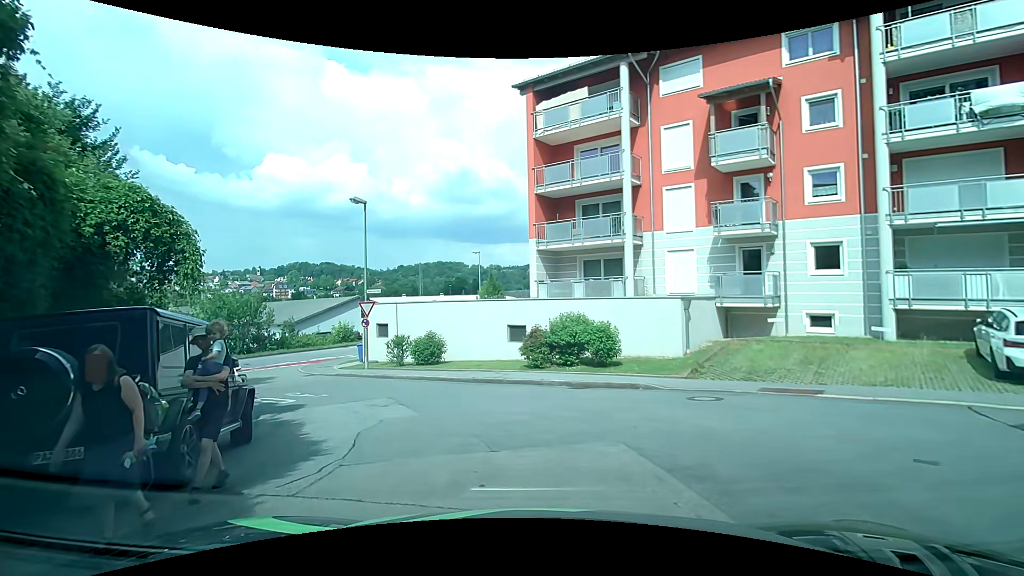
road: residential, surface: asphalt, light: Day
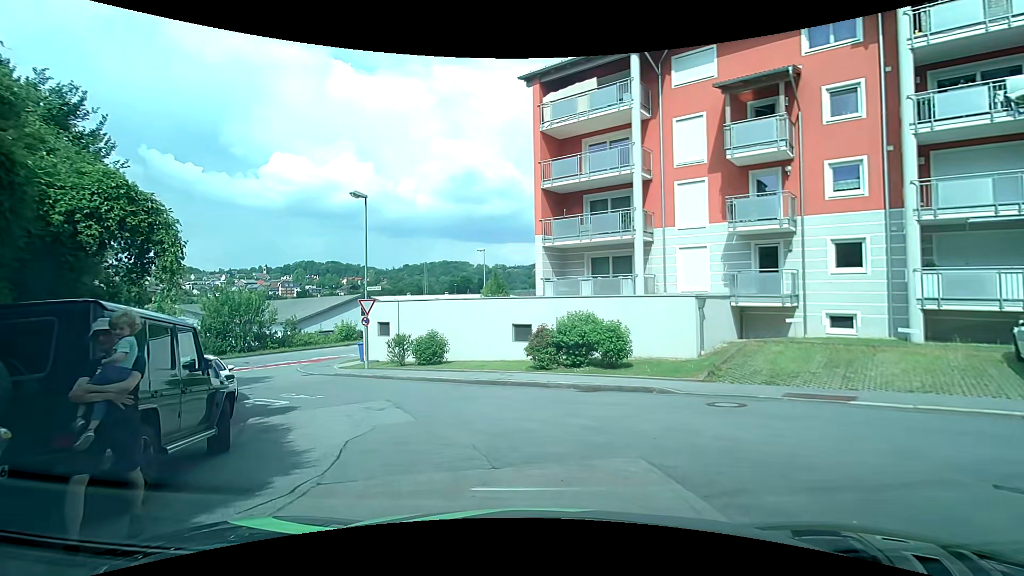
(0.0, +0.8) m; 0°
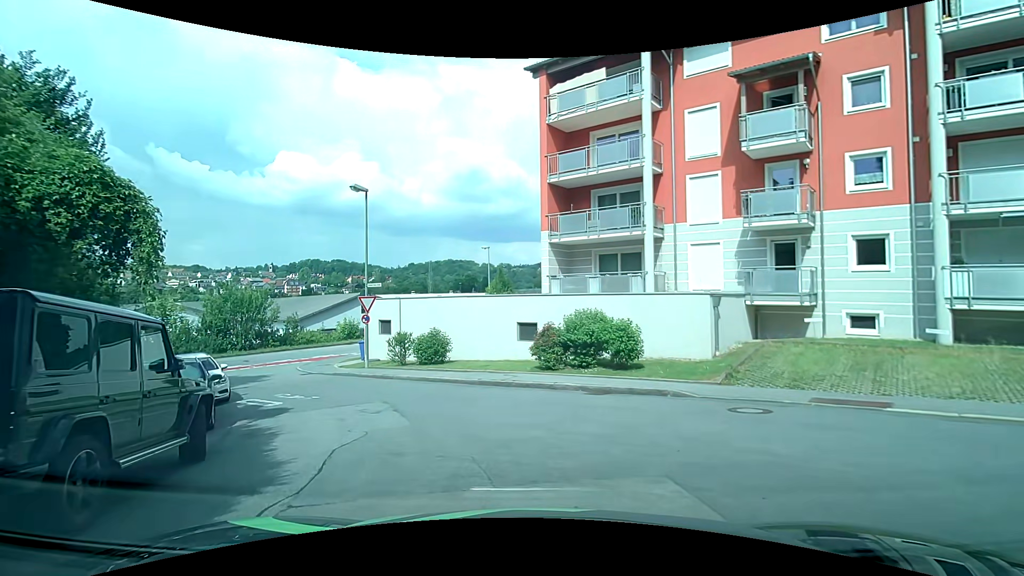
(0.0, +0.7) m; 0°
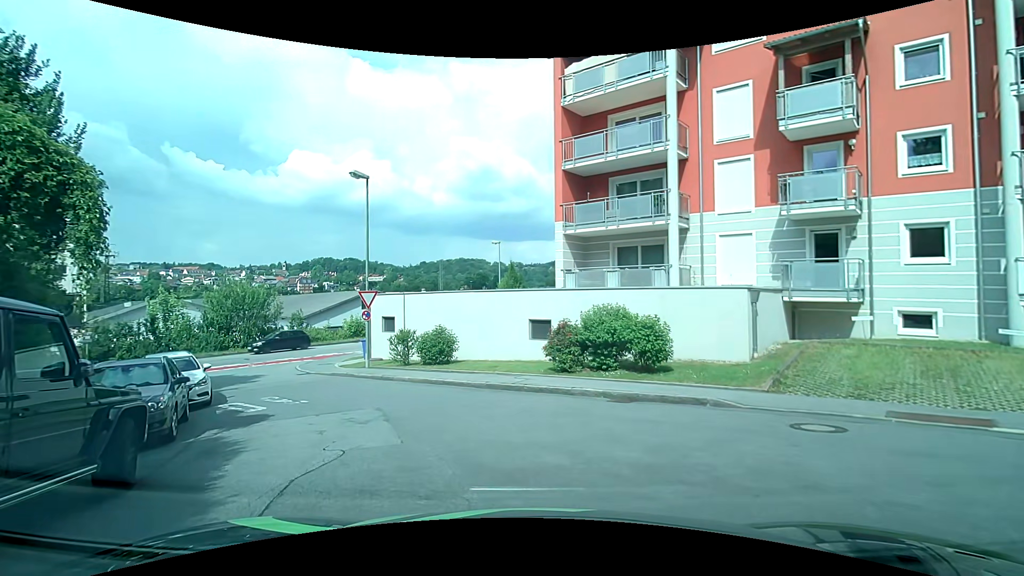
(0.0, +1.6) m; 0°
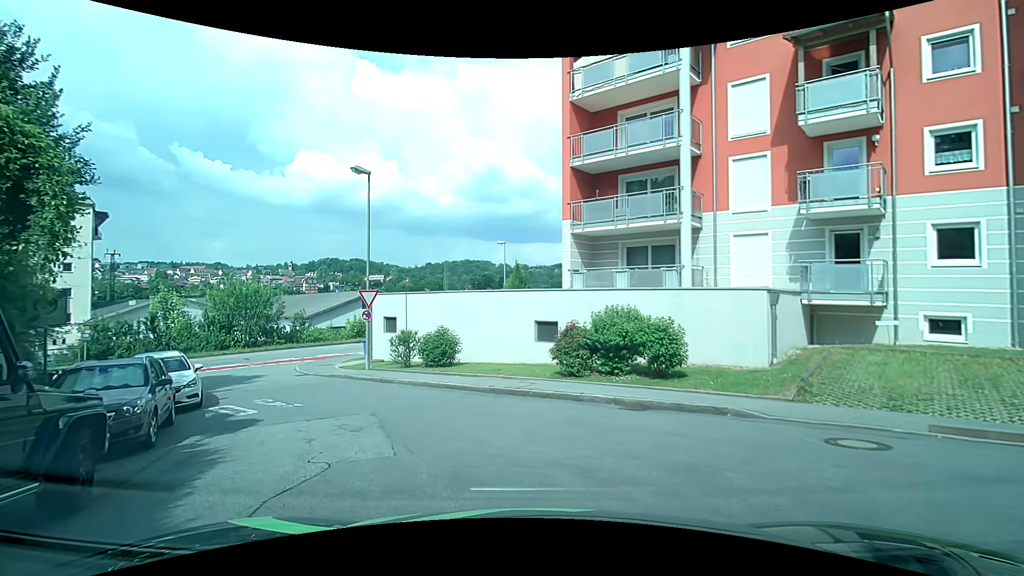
(0.0, +0.7) m; 0°
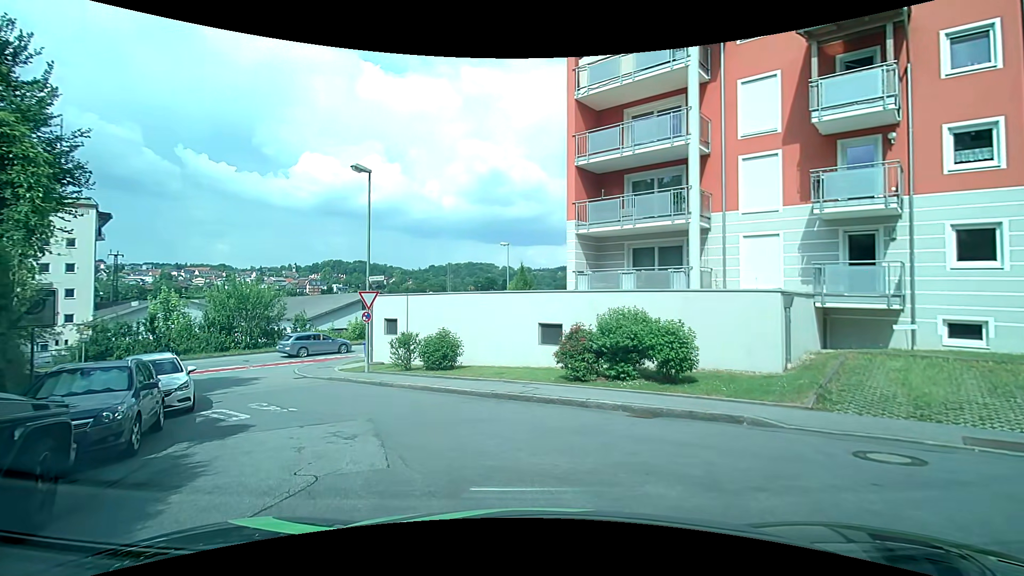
(0.0, +0.5) m; 0°
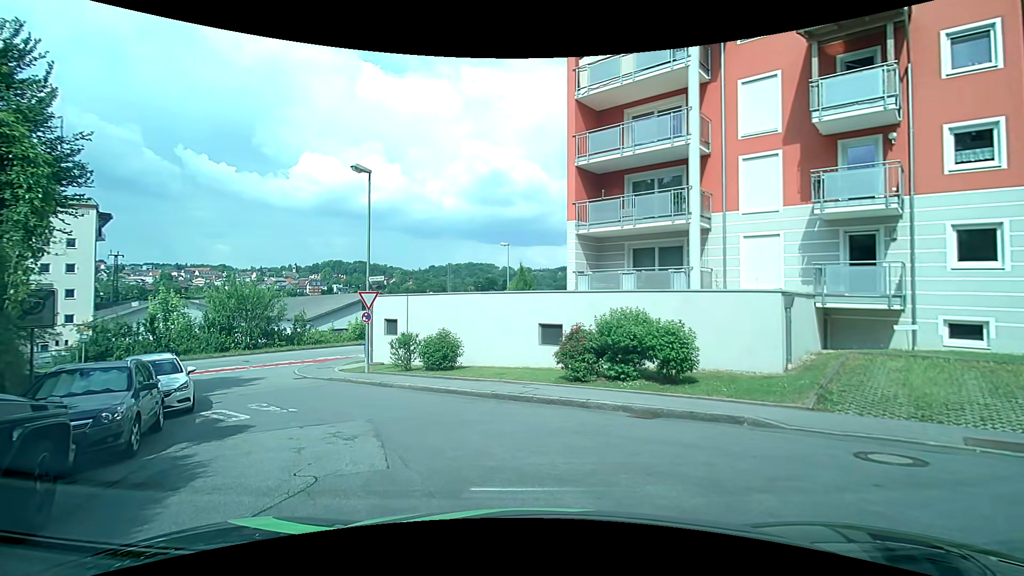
(0.0, +0.1) m; 0°
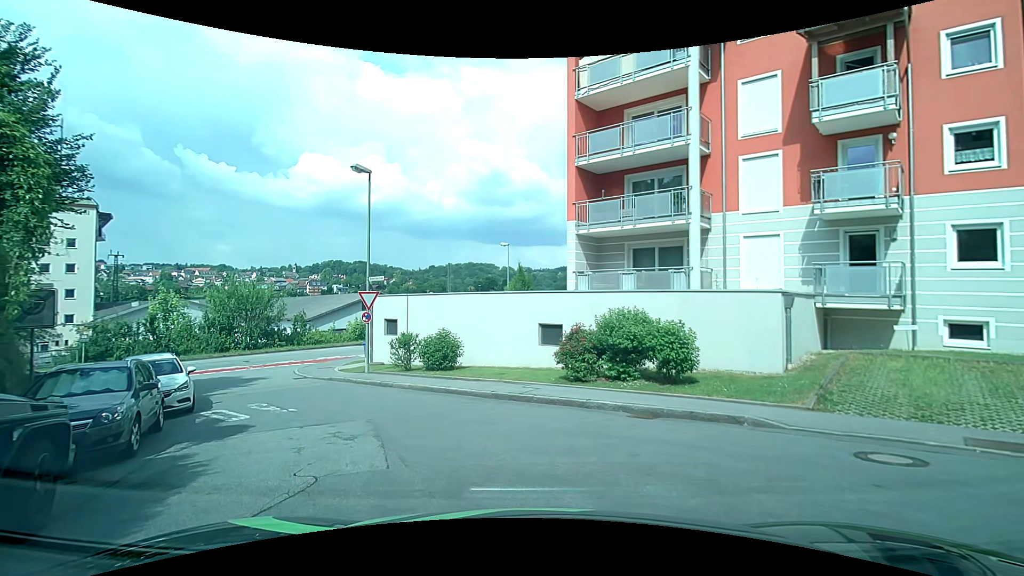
(0.0, 0.0) m; 0°
